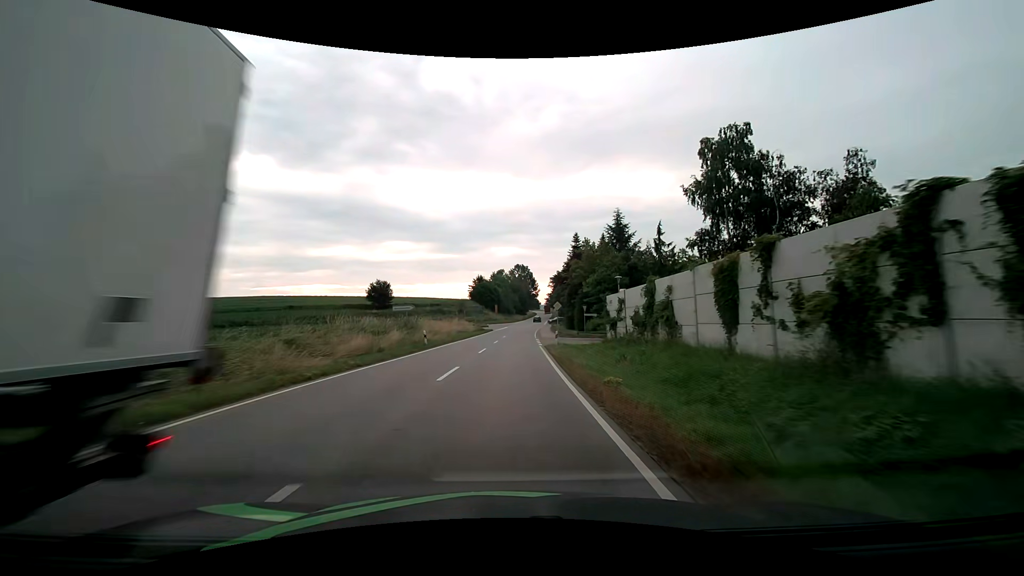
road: secondary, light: Day
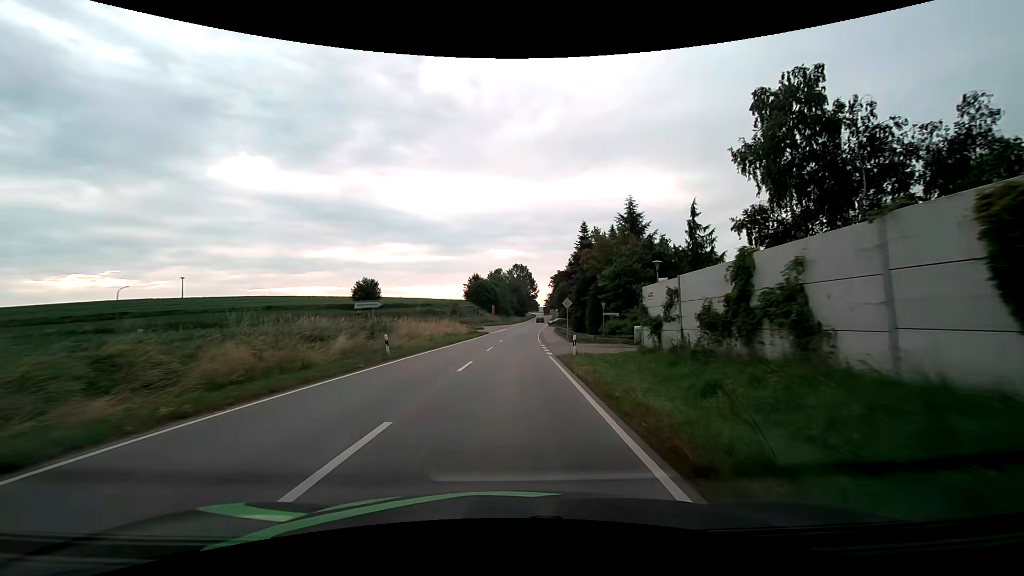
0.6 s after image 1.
(0.0, +9.2) m; 0°
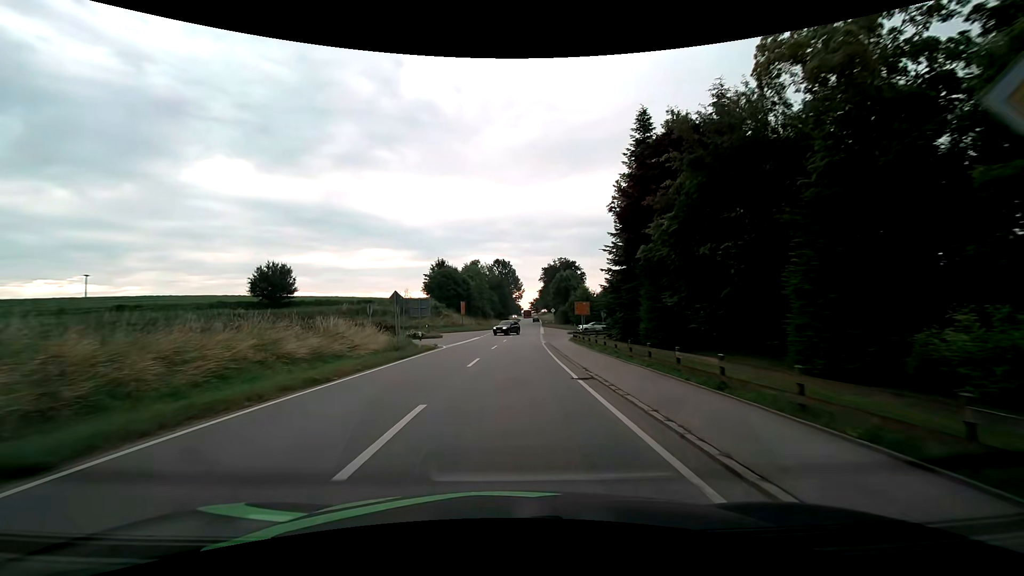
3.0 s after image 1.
(+0.6, +34.4) m; +2°
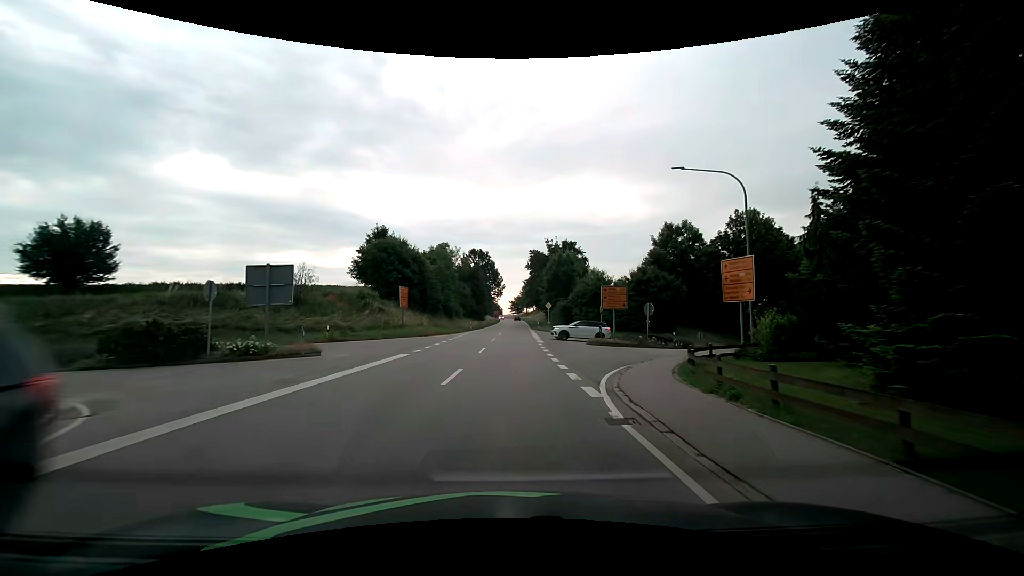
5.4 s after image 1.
(+0.5, +28.8) m; +3°
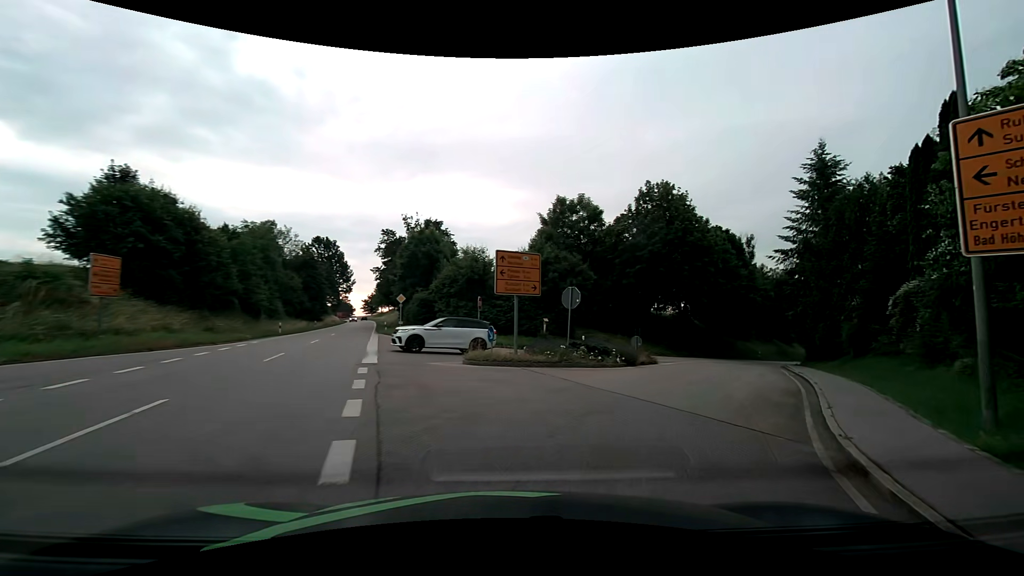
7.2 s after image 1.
(+1.4, +16.9) m; +15°
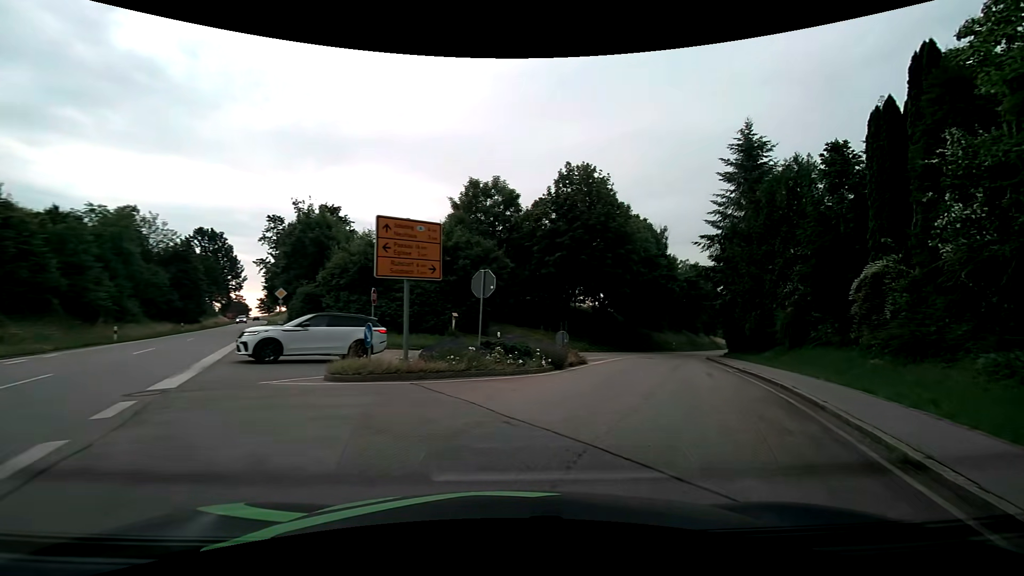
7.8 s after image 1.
(+0.4, +4.9) m; +10°
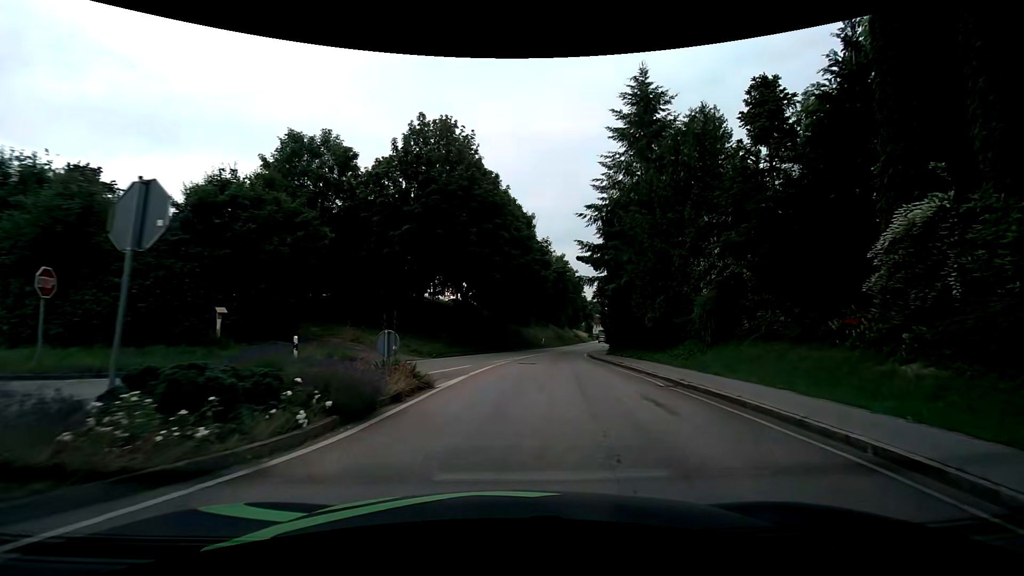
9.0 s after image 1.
(+1.3, +9.4) m; +15°
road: tertiary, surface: asphalt
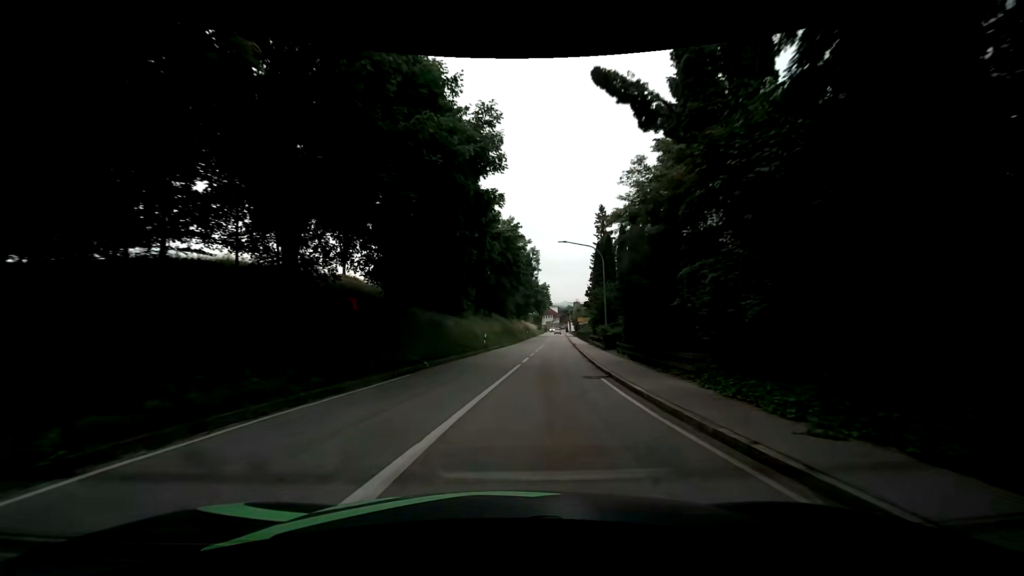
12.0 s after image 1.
(+1.6, +25.5) m; +7°
(0, +10) (+1, +20) (+2, +30) (+3, +40) (+4, +50) (+5, +60) (+7, +70) (+8, +80) (+8, +90) (+9, +100) m
